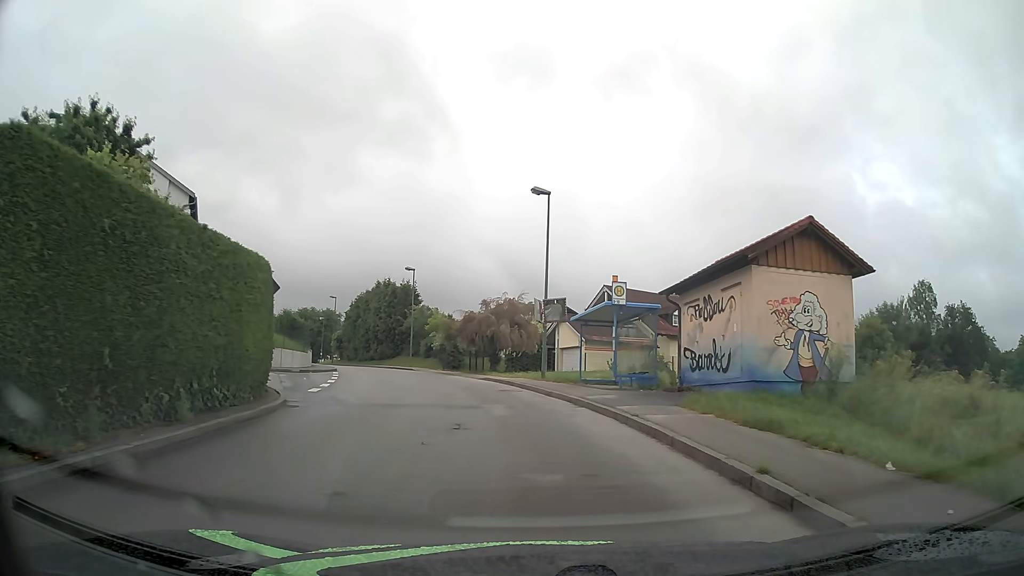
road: unclassified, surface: asphalt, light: Day
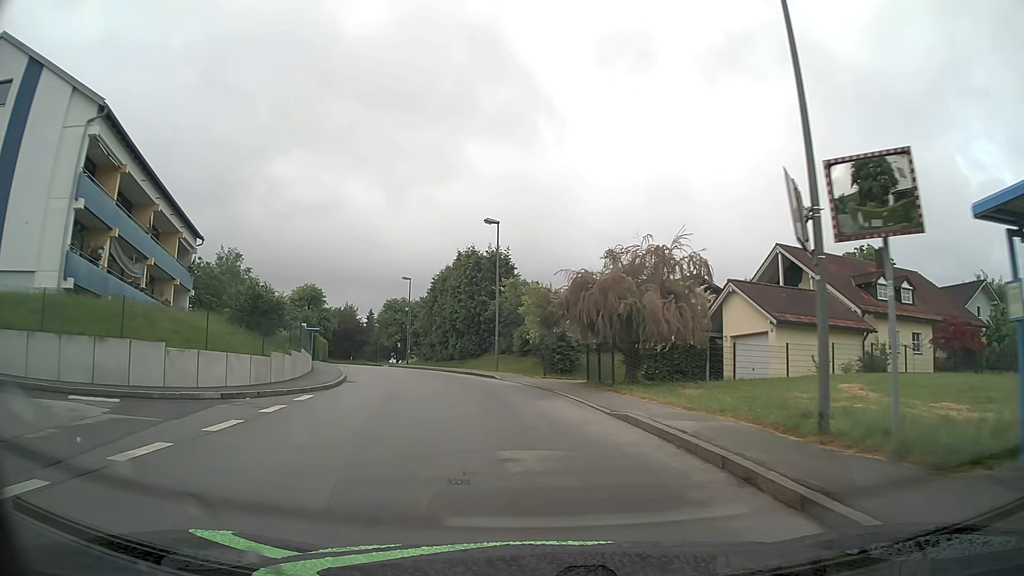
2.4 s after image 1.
(-1.6, +19.2) m; -11°
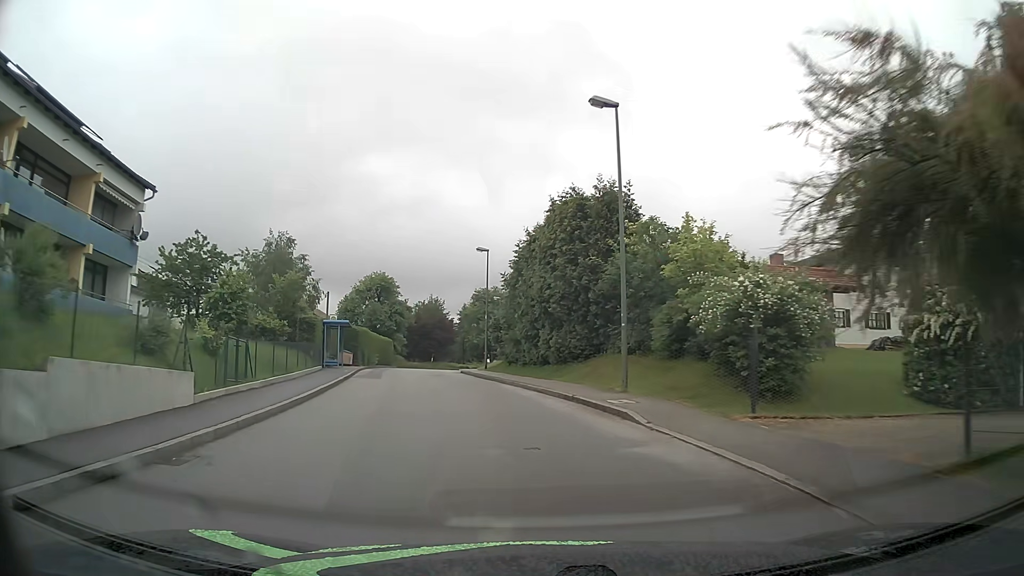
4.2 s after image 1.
(-1.2, +17.6) m; -8°
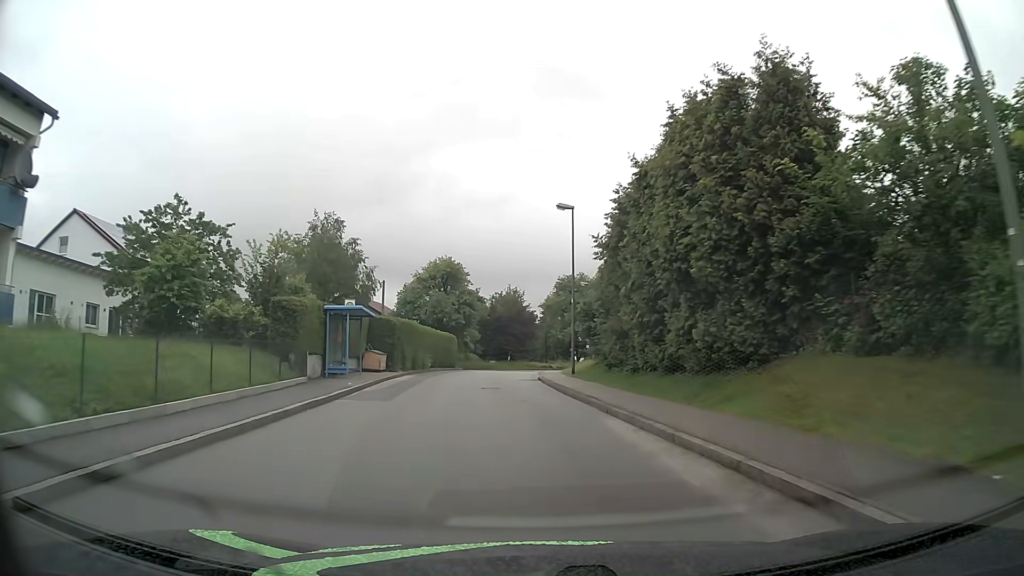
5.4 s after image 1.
(-0.9, +12.7) m; -8°
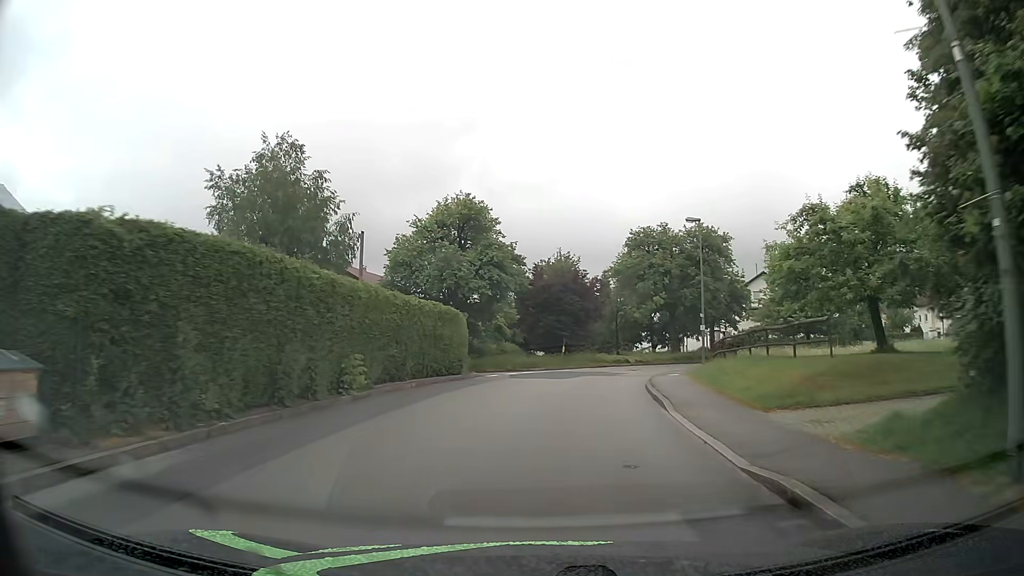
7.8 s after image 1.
(-1.5, +26.3) m; -4°
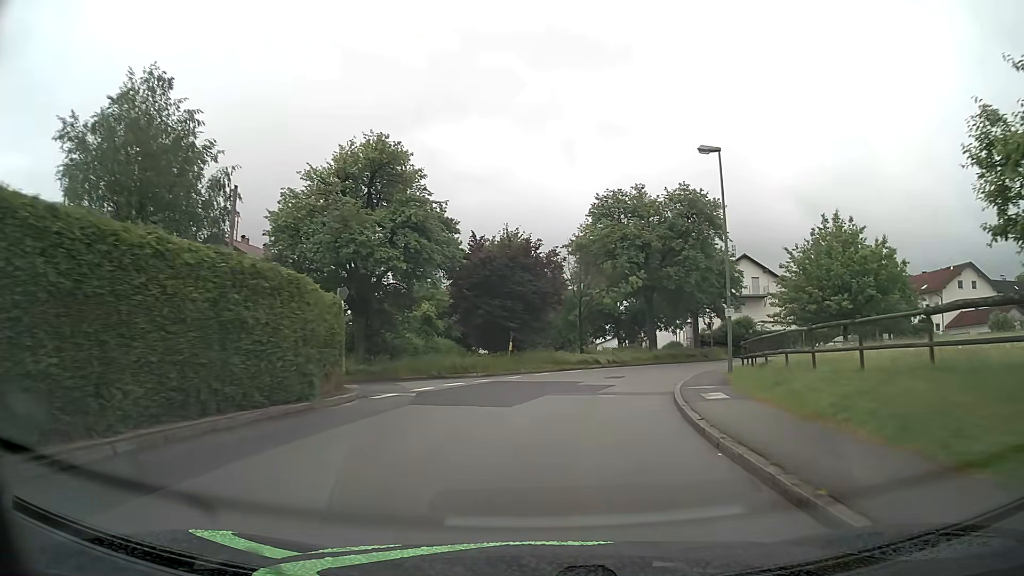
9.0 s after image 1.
(+0.4, +12.8) m; +4°
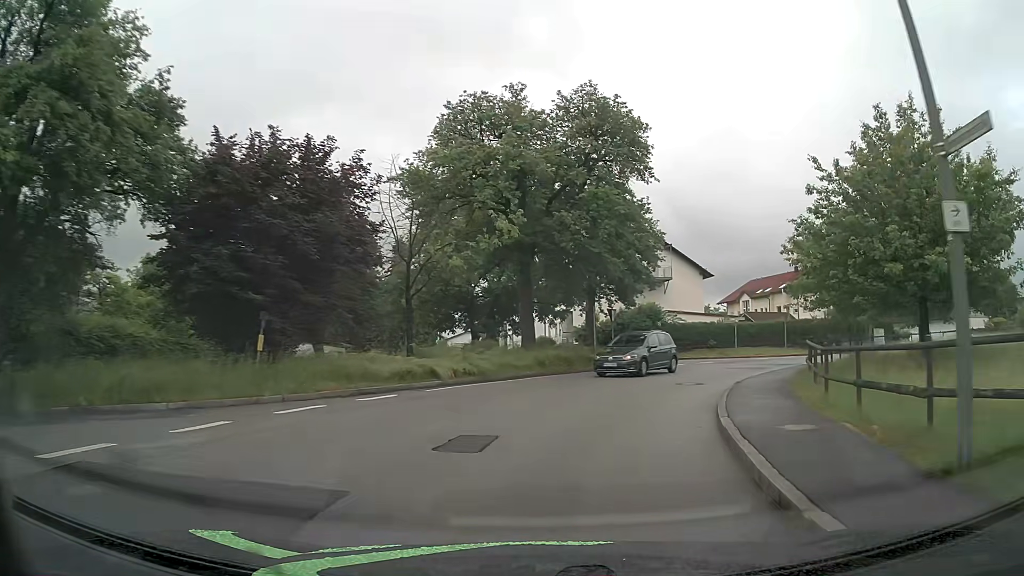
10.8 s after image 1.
(+1.6, +17.8) m; +13°
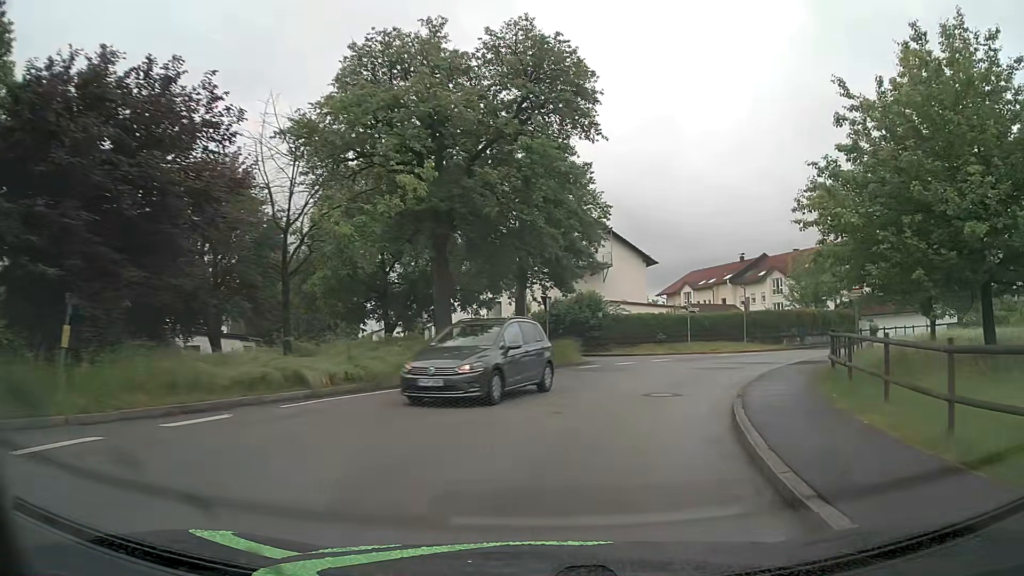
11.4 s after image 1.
(+0.3, +5.7) m; +6°
(+1, +10) (+4, +19) (+9, +28) (+16, +35) (+24, +41) (+33, +46) (+42, +50) (+51, +55) (+60, +59) (+69, +63) m
